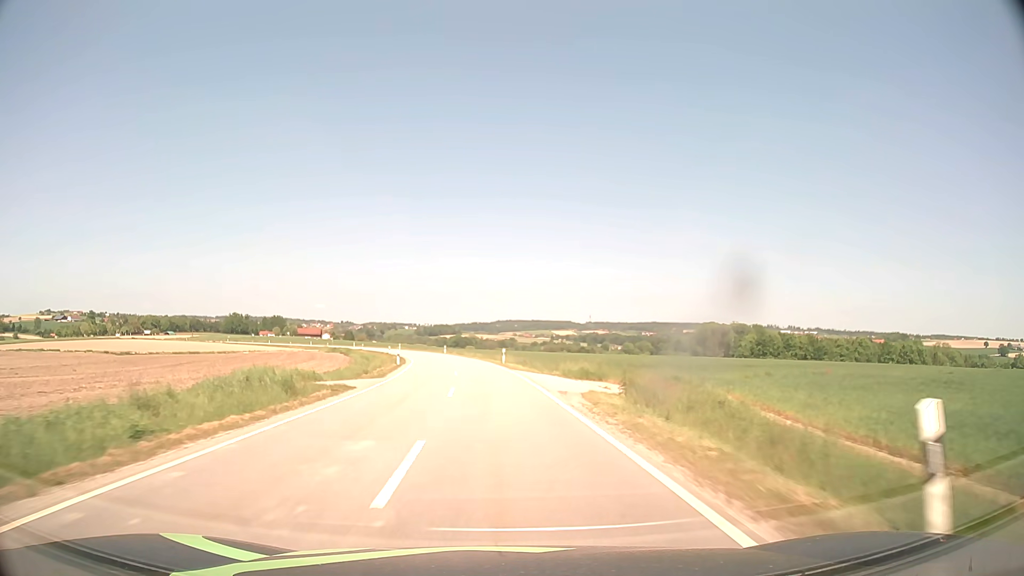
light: Day
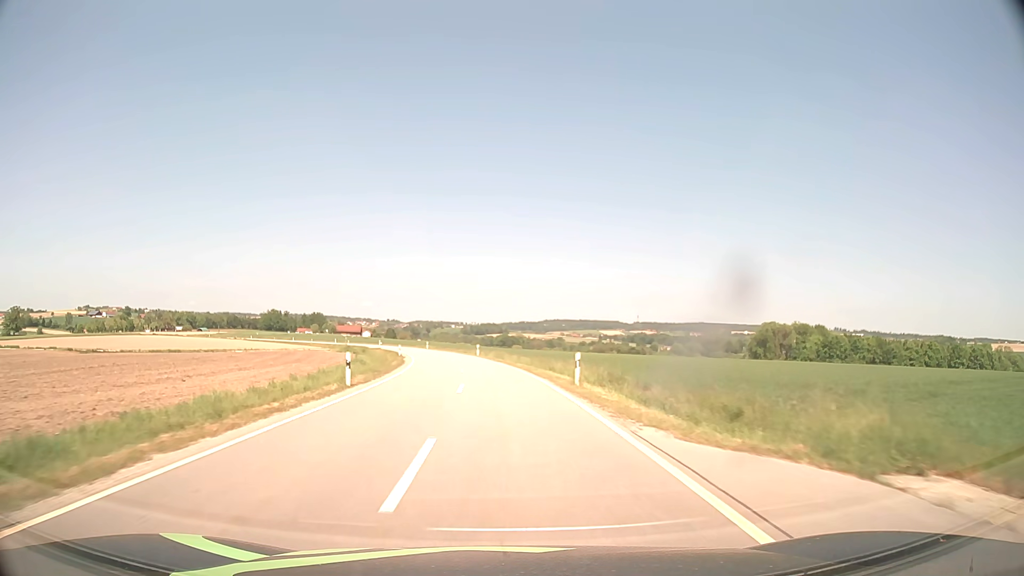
(-0.8, +24.6) m; -4°
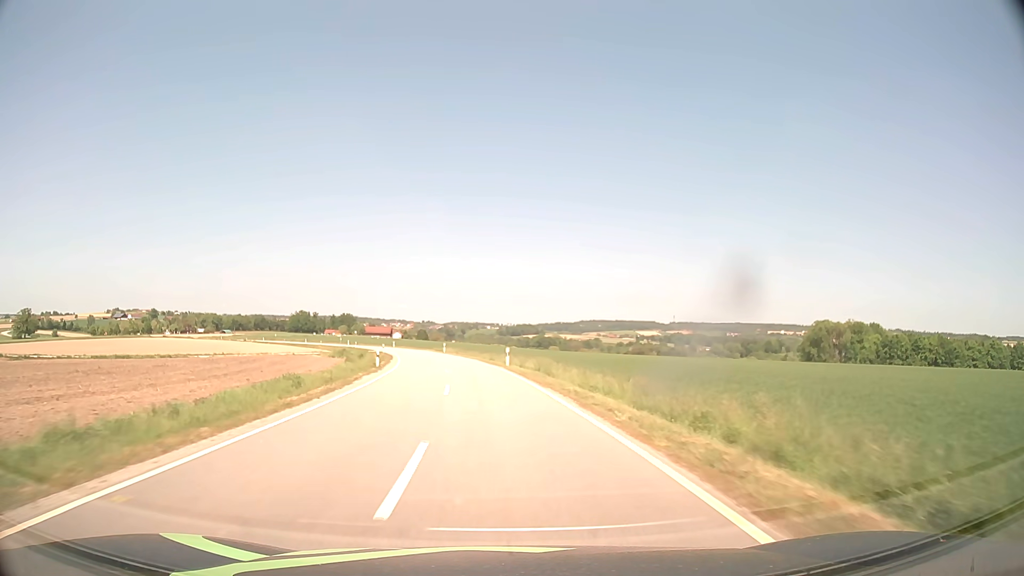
(-0.6, +24.5) m; -3°
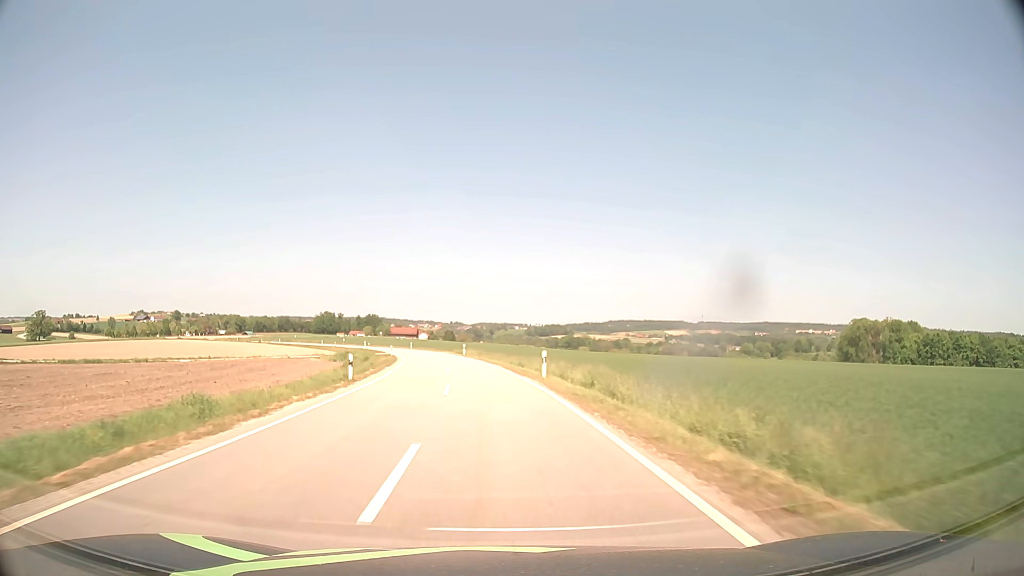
(-0.2, +12.3) m; -2°
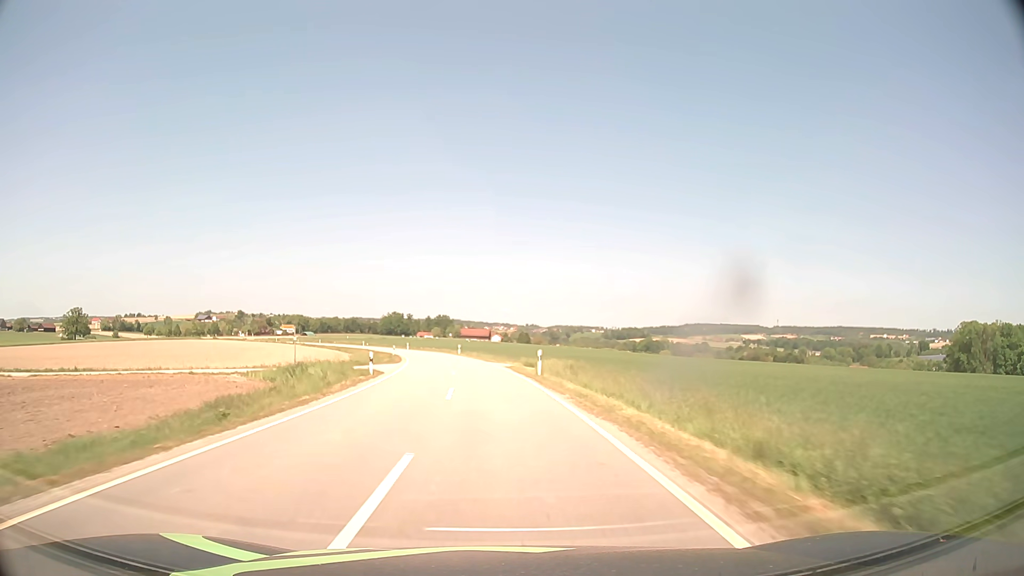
(-2.2, +37.4) m; -6°
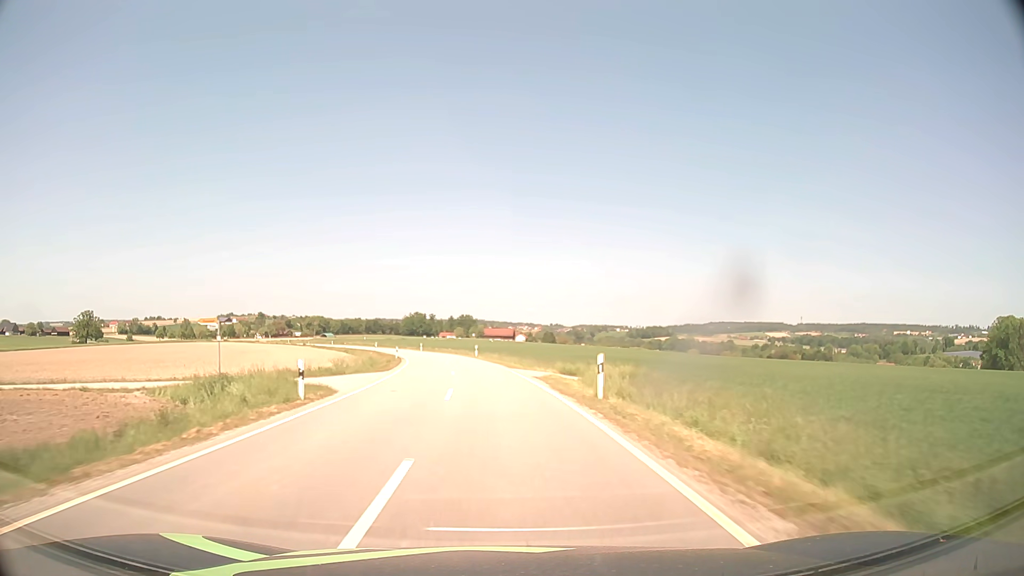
(-0.2, +12.7) m; -2°
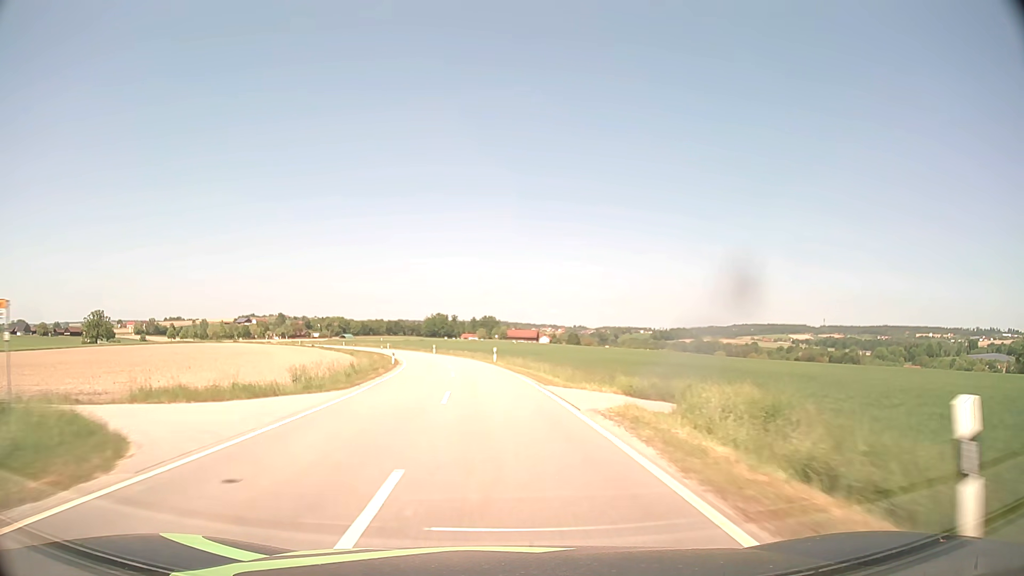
(-0.2, +12.7) m; -2°
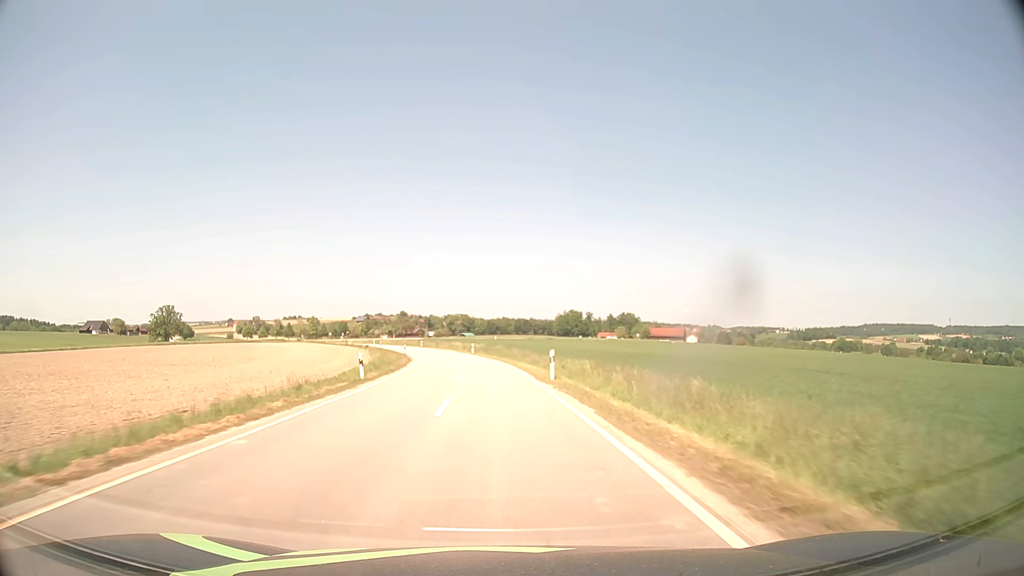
(-6.0, +63.6) m; -11°
